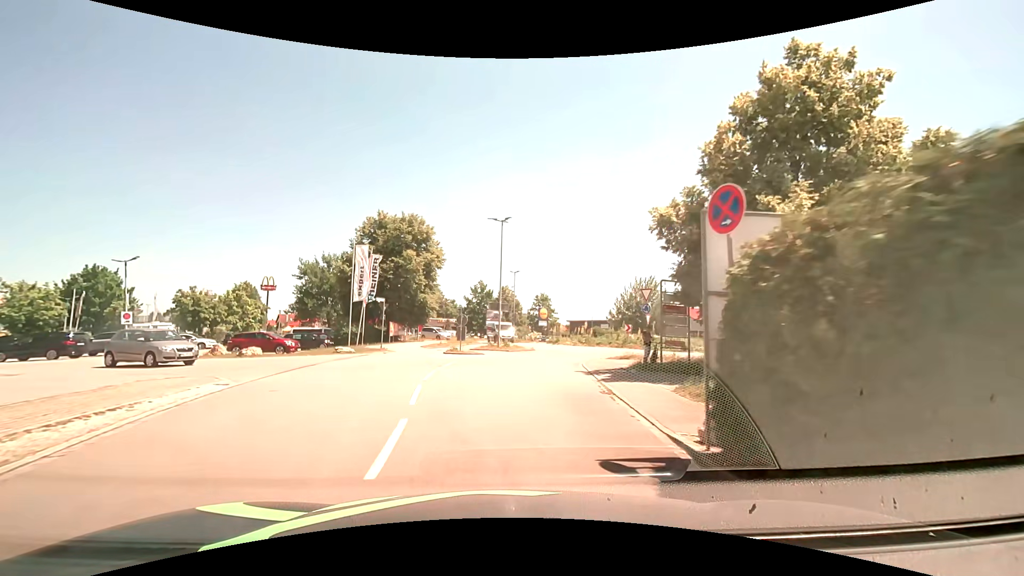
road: residential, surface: asphalt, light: Day
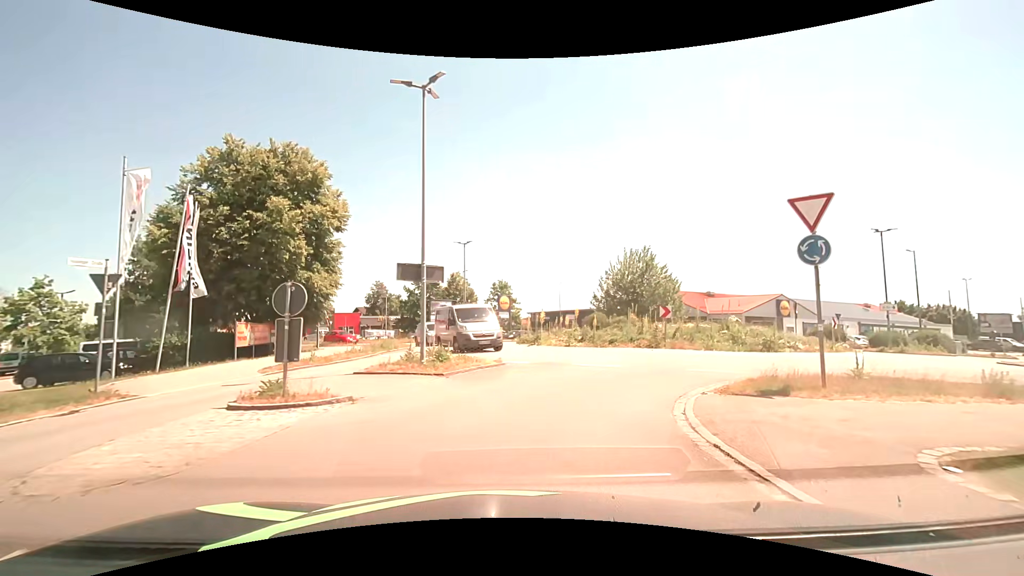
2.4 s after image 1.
(+0.6, +17.2) m; +5°
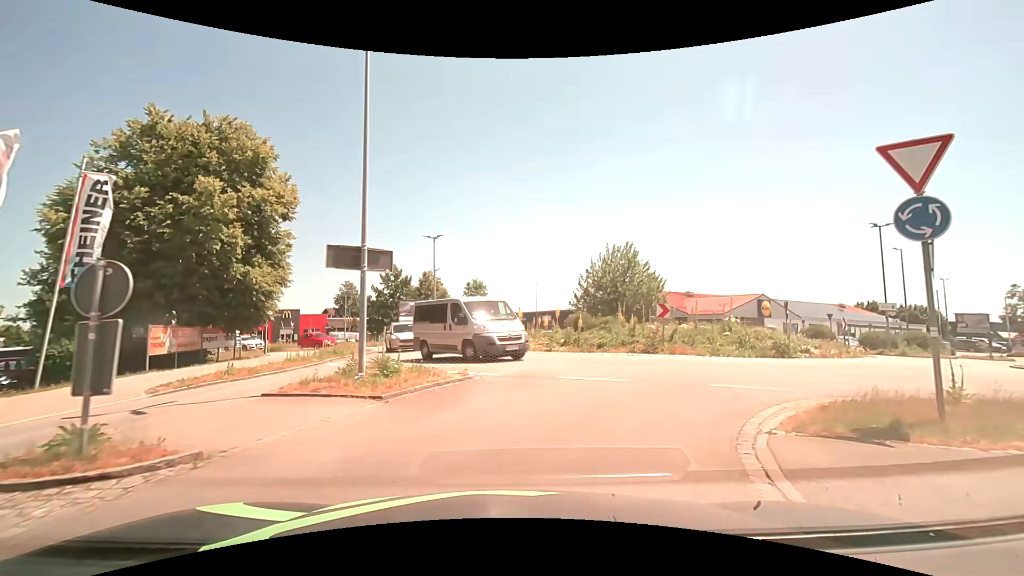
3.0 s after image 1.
(+0.1, +3.2) m; +2°
(+2, +10) (+10, +16) (+18, +21) (+21, +31) (+15, +39) (+6, +42) (-4, +45) (-12, +50) (-20, +56) (-29, +61) m
